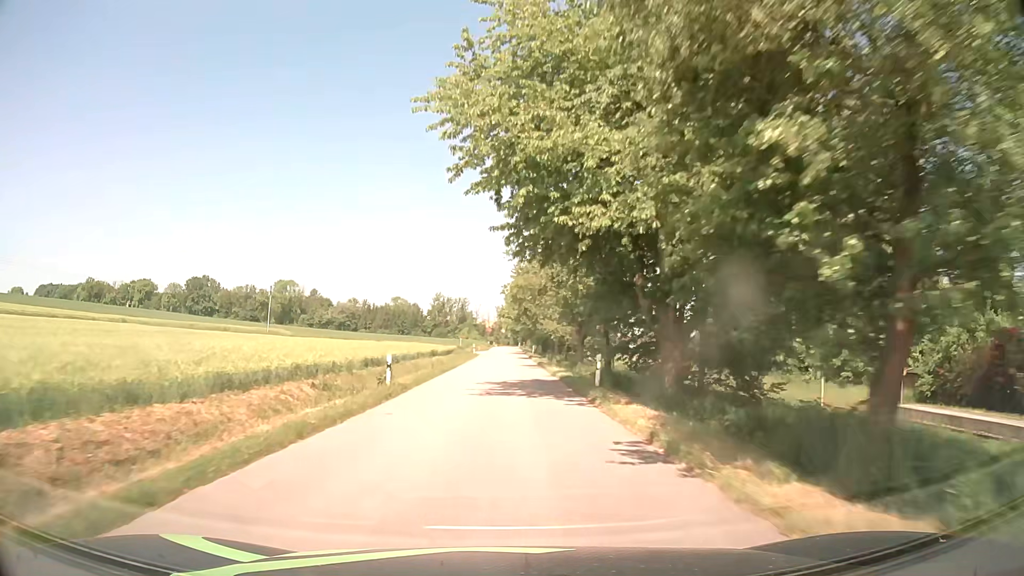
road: tertiary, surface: asphalt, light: Day
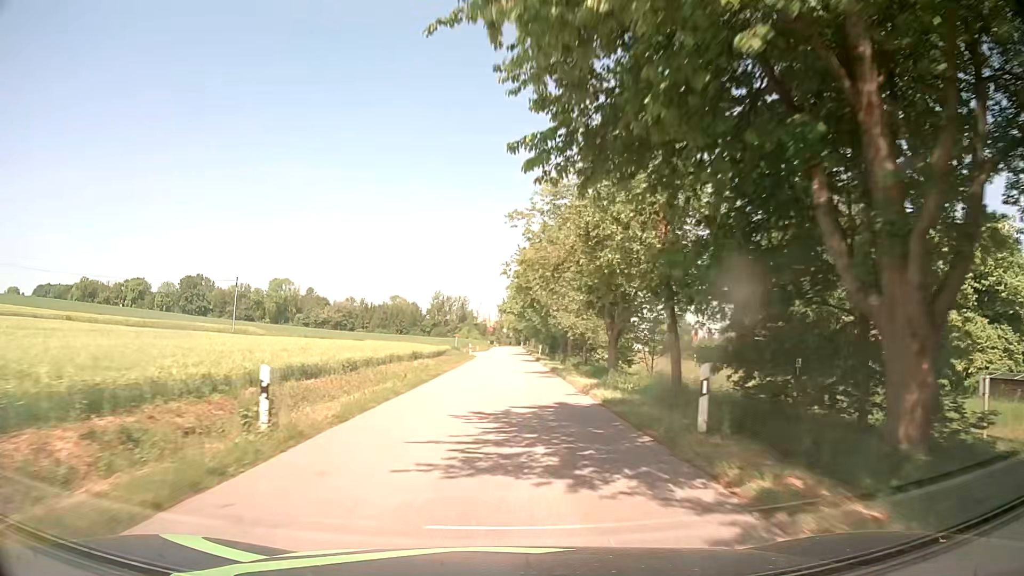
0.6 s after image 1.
(-0.1, +10.7) m; 0°
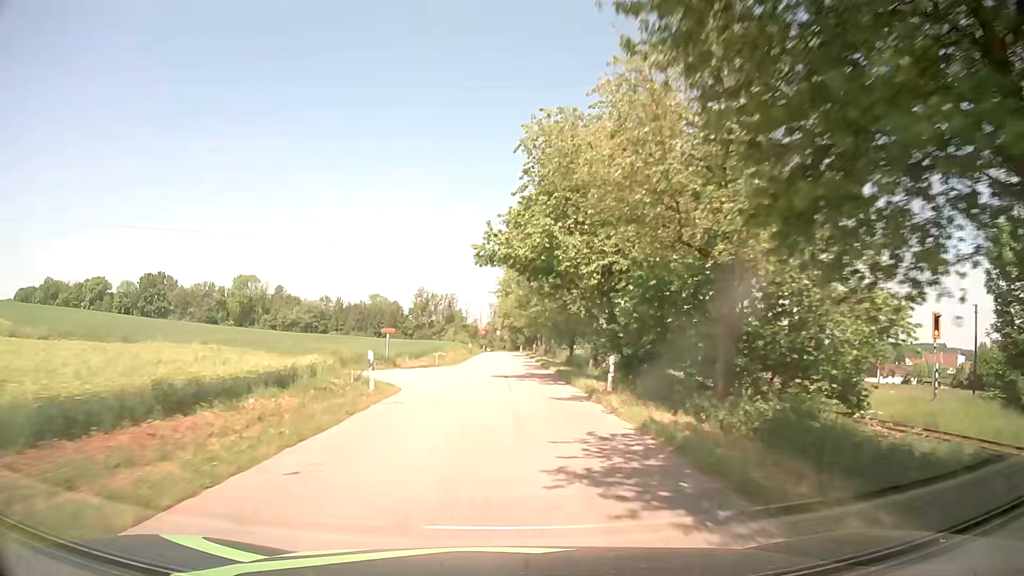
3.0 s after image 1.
(+0.3, +43.0) m; +1°
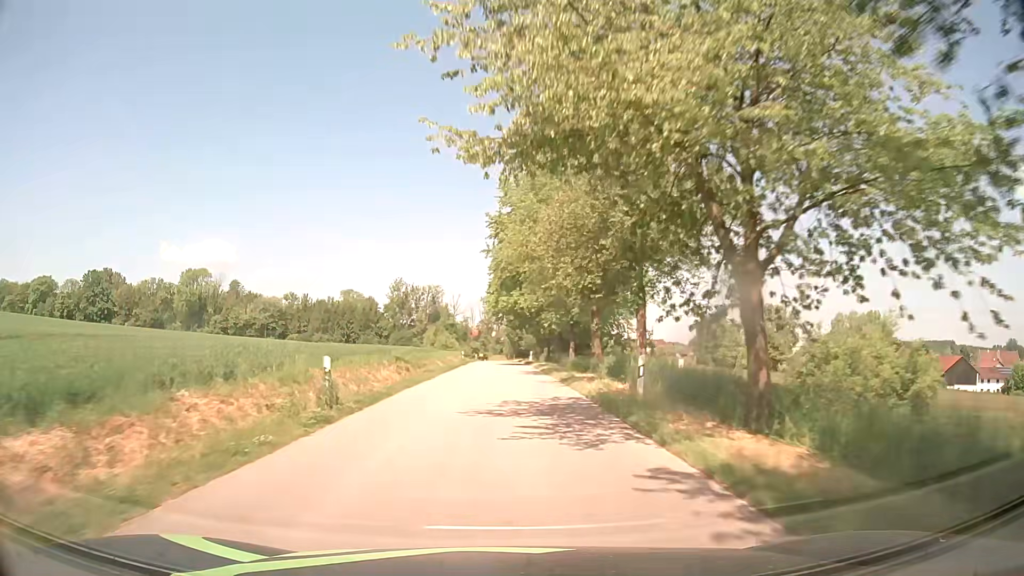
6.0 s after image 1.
(-0.1, +53.5) m; 0°
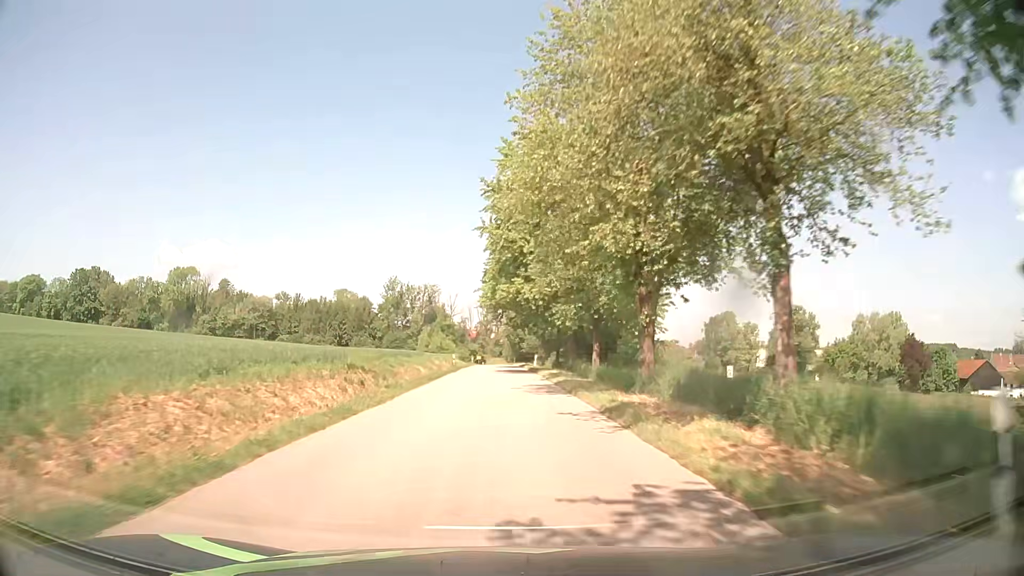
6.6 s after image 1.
(0.0, +10.7) m; 0°
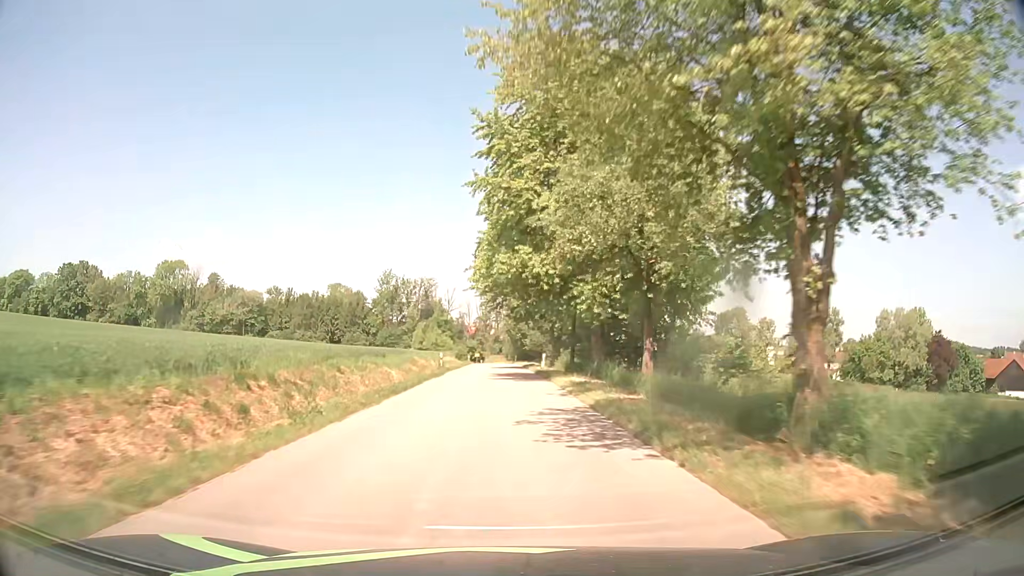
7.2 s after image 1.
(0.0, +10.7) m; 0°
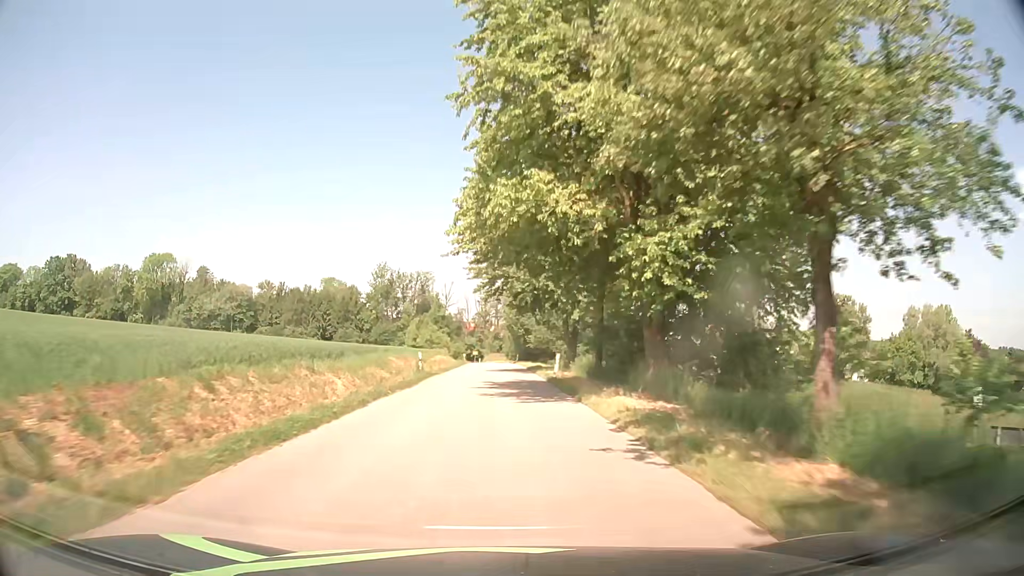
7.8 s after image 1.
(0.0, +10.8) m; 0°
